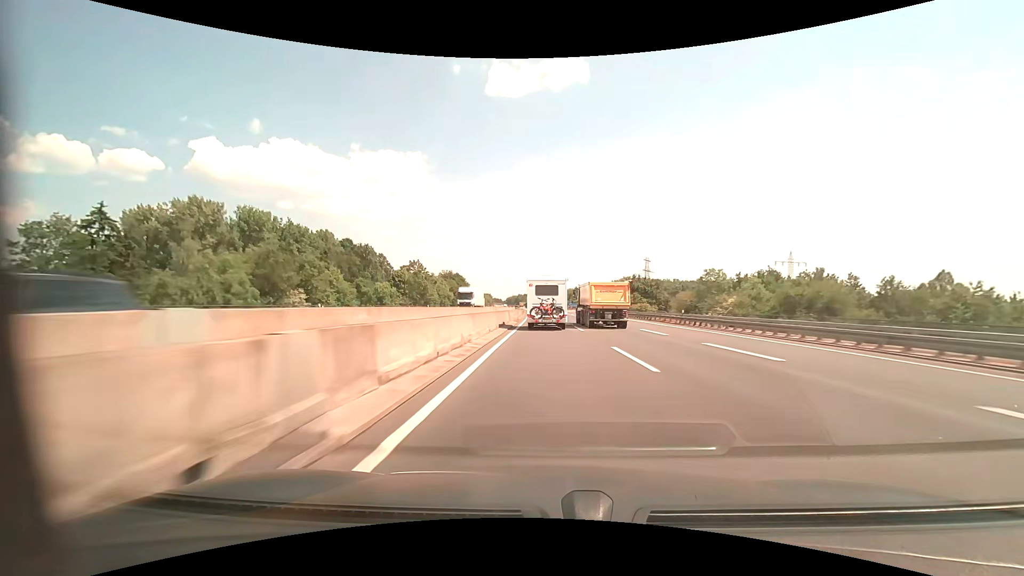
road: motorway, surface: asphalt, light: Day
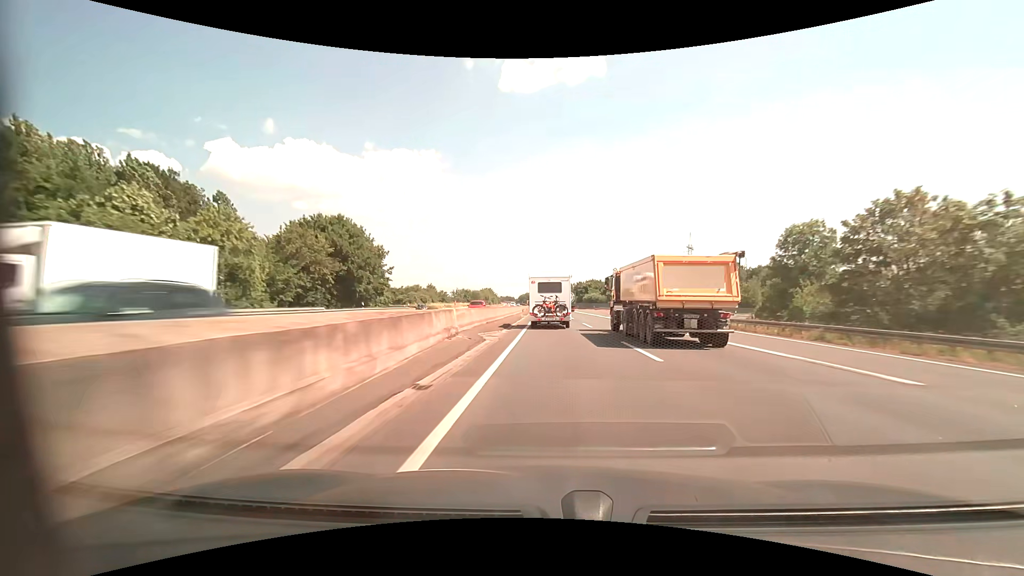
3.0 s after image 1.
(-1.5, +88.4) m; -2°
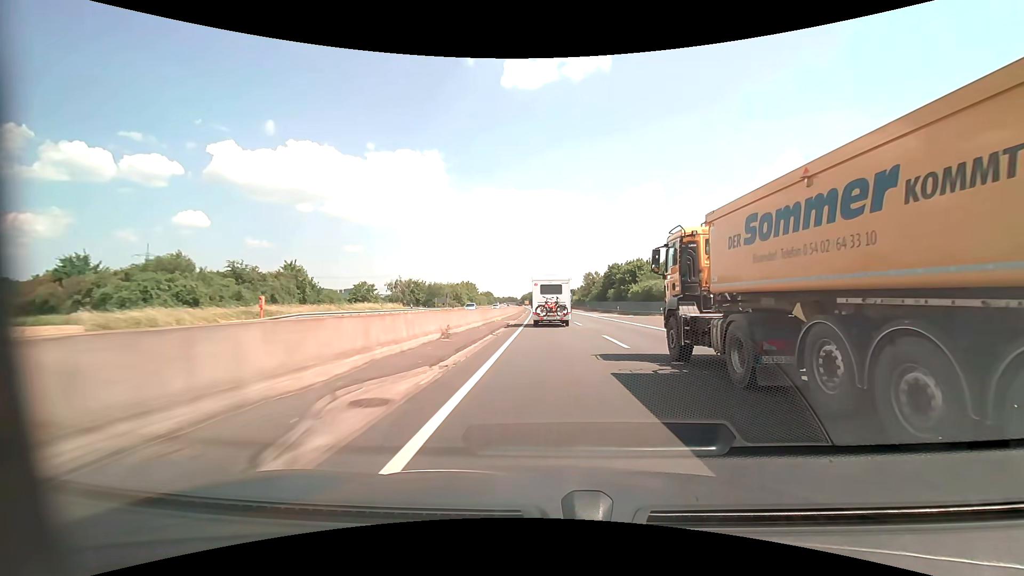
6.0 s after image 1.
(+0.1, +86.4) m; -1°
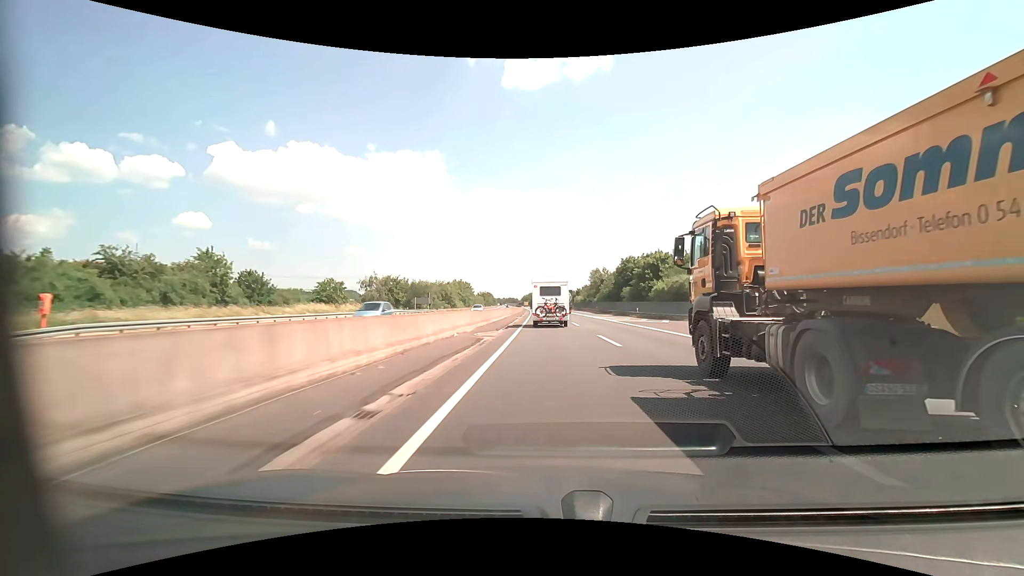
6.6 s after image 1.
(0.0, +17.0) m; 0°
(0, +10) (0, +20) (0, +30) (0, +40) (0, +50) (0, +60) (-1, +70) (-1, +80) (-1, +90) (-1, +100) m
